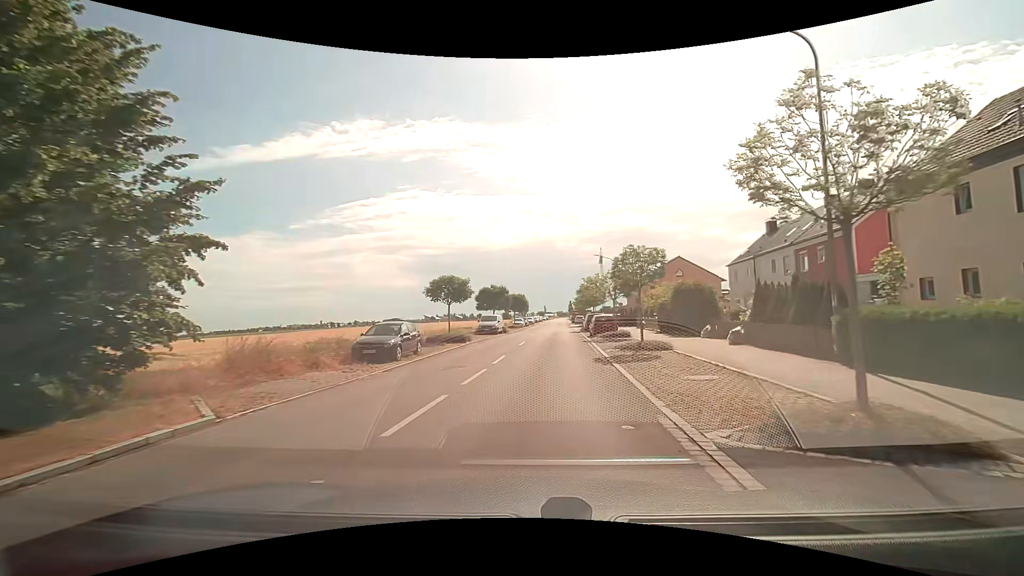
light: Day
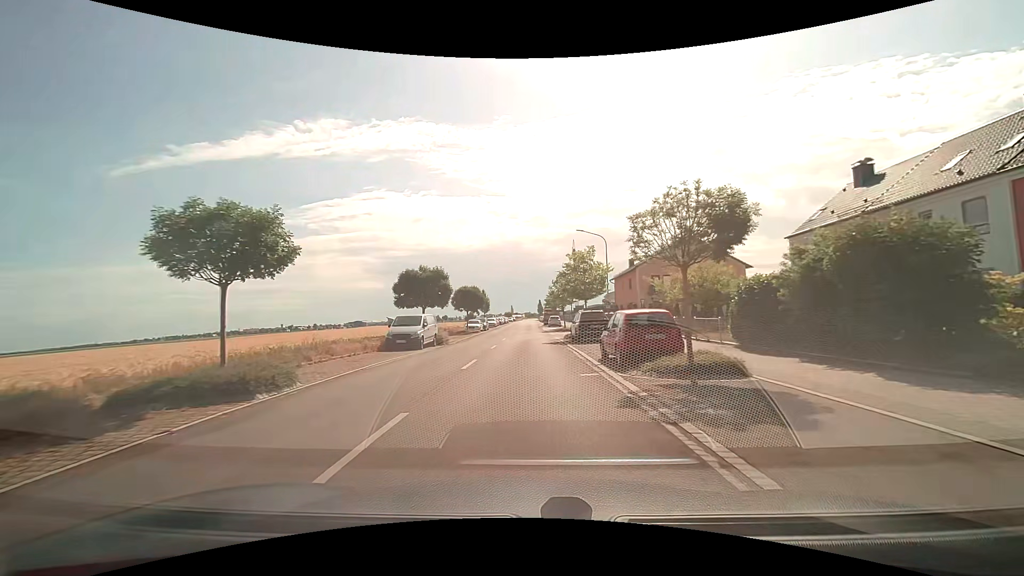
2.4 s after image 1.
(+0.9, +20.2) m; +4°
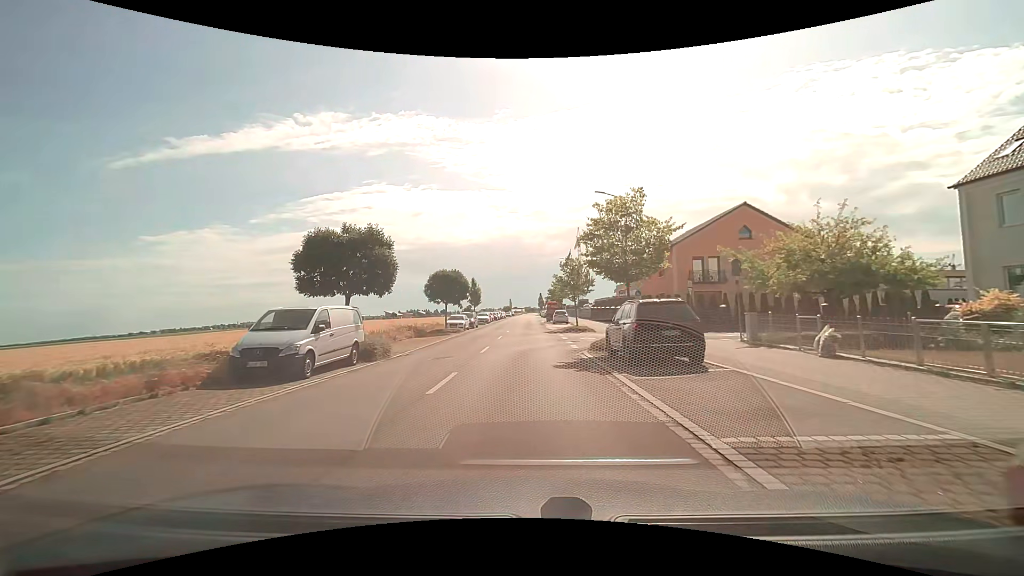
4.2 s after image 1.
(0.0, +13.3) m; 0°
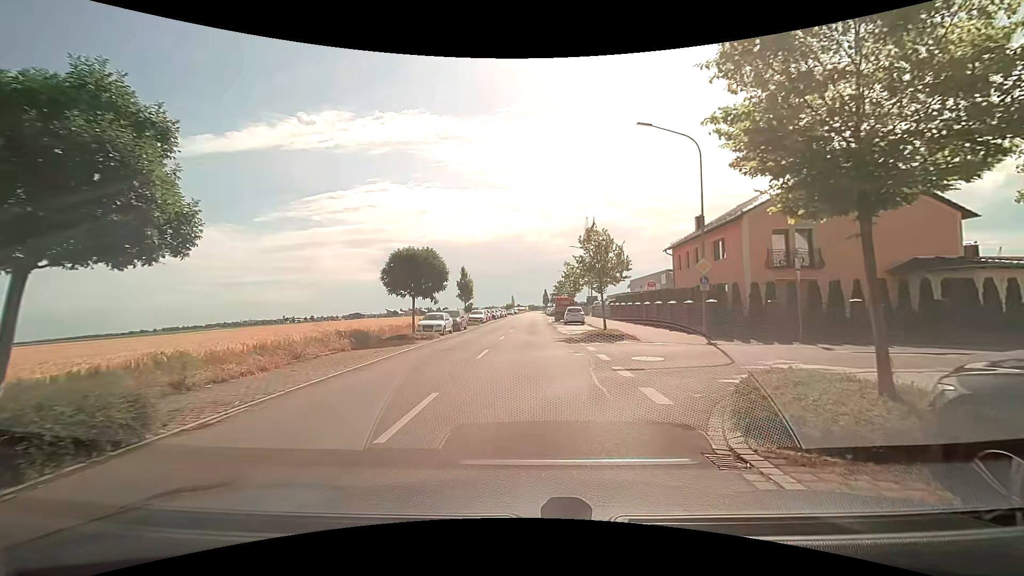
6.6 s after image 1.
(0.0, +12.1) m; 0°
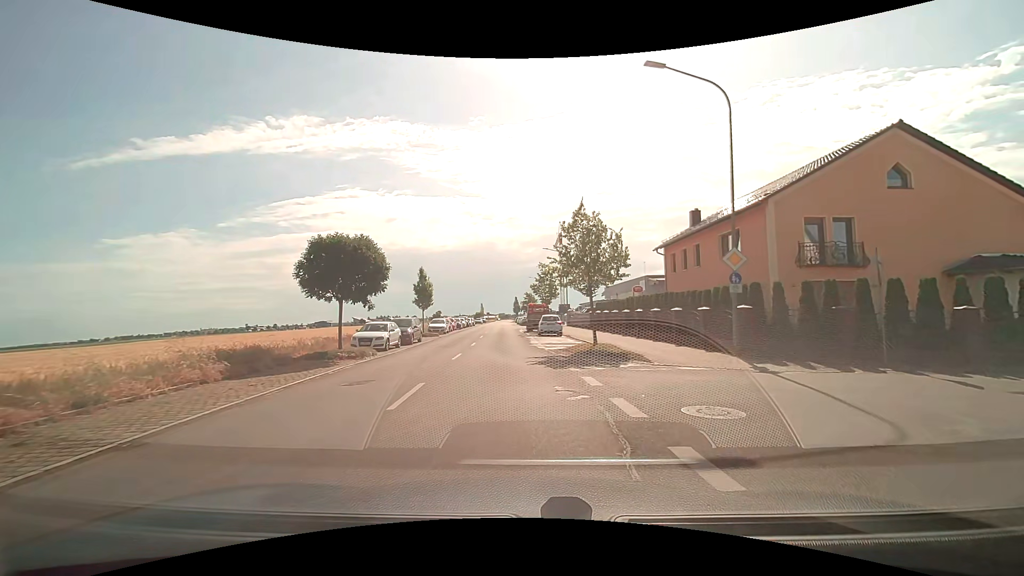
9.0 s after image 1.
(0.0, +6.5) m; +2°
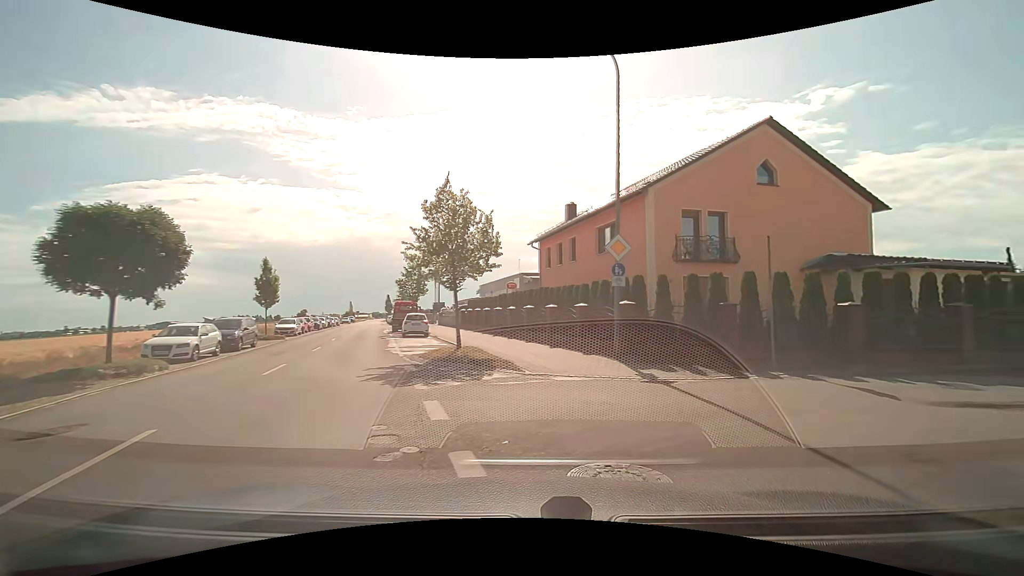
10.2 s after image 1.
(+0.3, +3.5) m; +14°
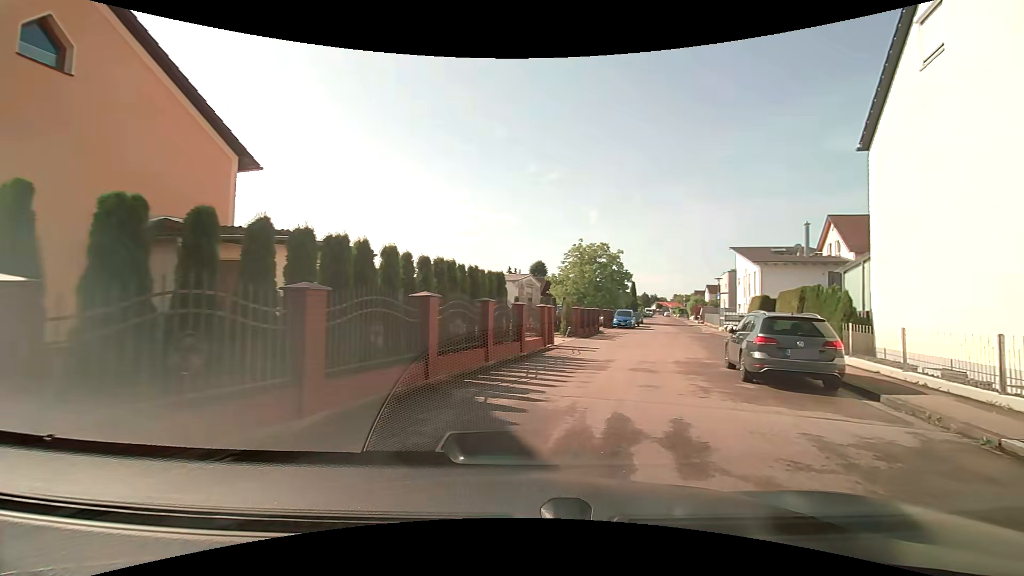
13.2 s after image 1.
(+5.1, +8.8) m; +62°
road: residential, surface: asphalt
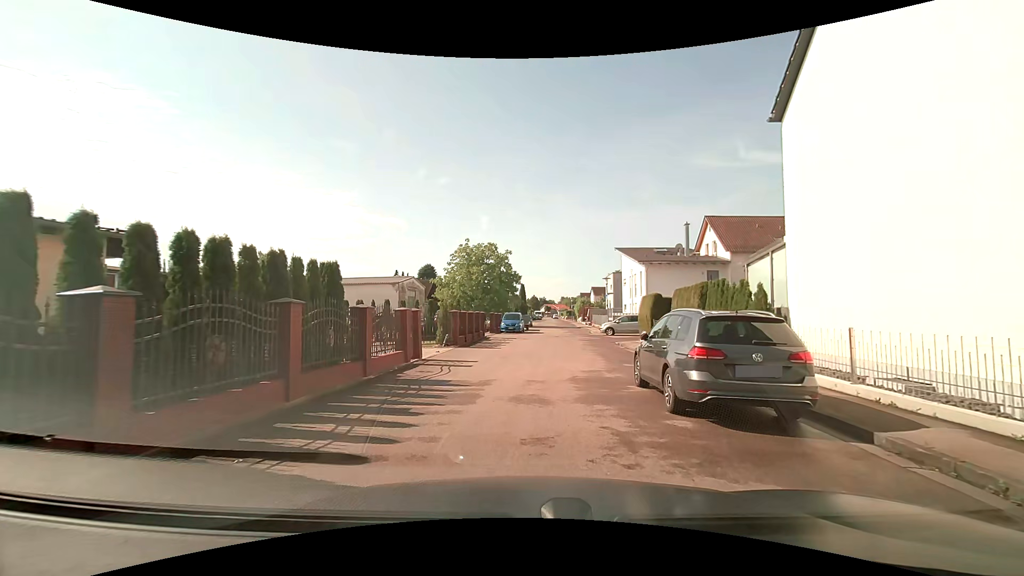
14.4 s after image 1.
(+0.6, +4.0) m; +13°
